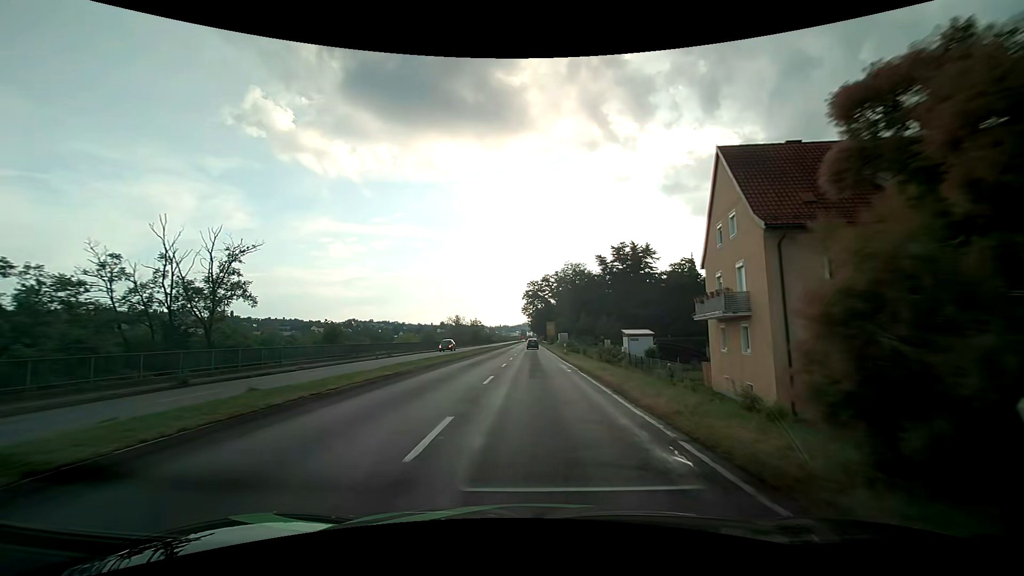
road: primary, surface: asphalt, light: Day
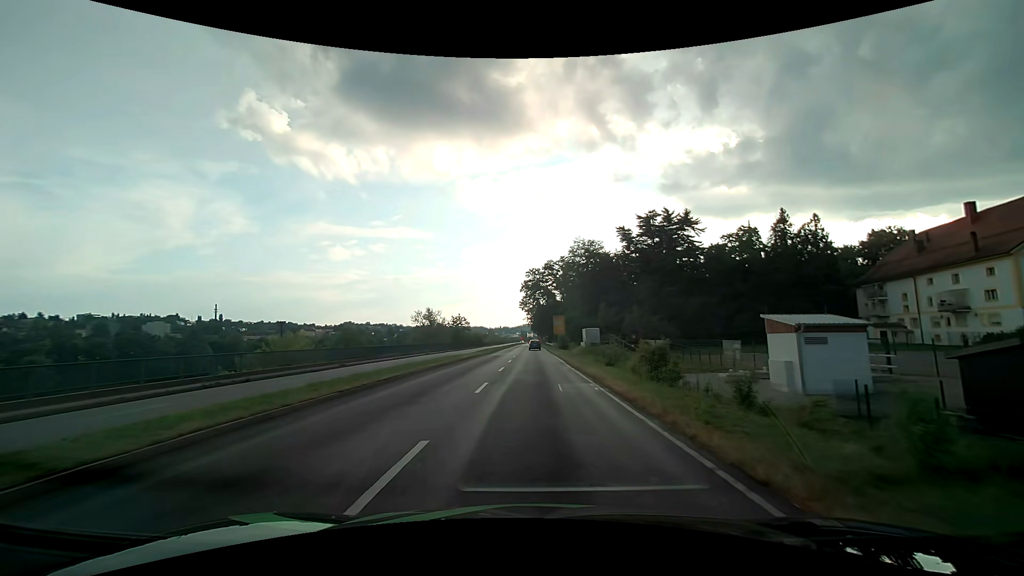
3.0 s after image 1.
(-0.1, +38.3) m; 0°
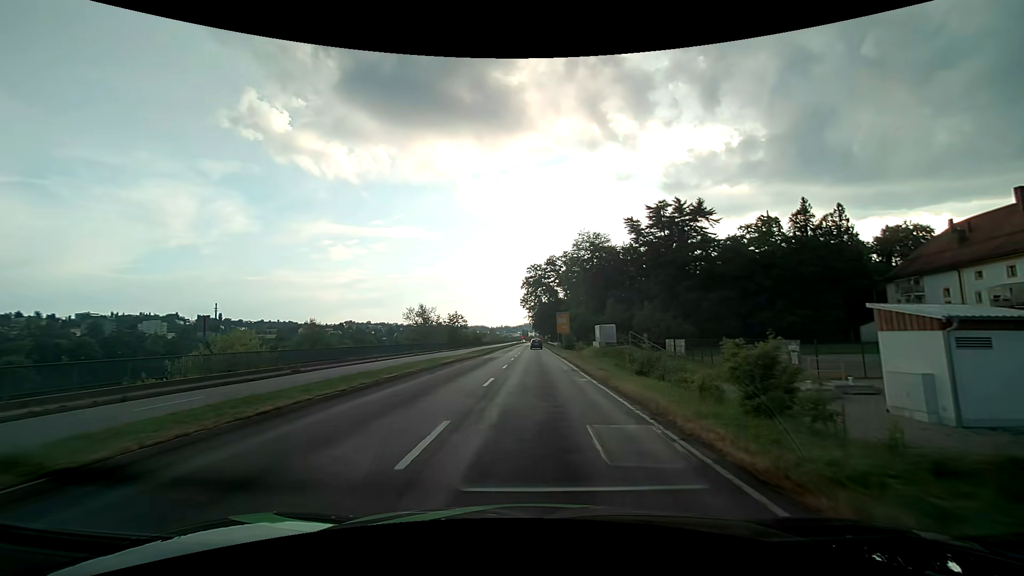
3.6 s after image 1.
(0.0, +7.6) m; 0°
(0, +10) (0, +20) (0, +30) (0, +40) (0, +50) (0, +60) (0, +70) (0, +80) (0, +90) (0, +100) m
